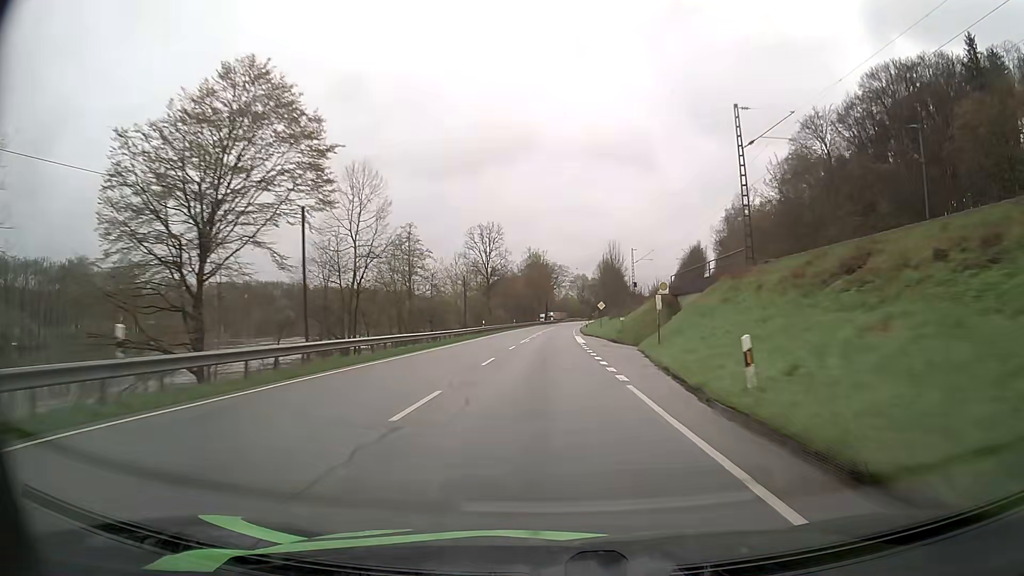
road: primary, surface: asphalt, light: Day
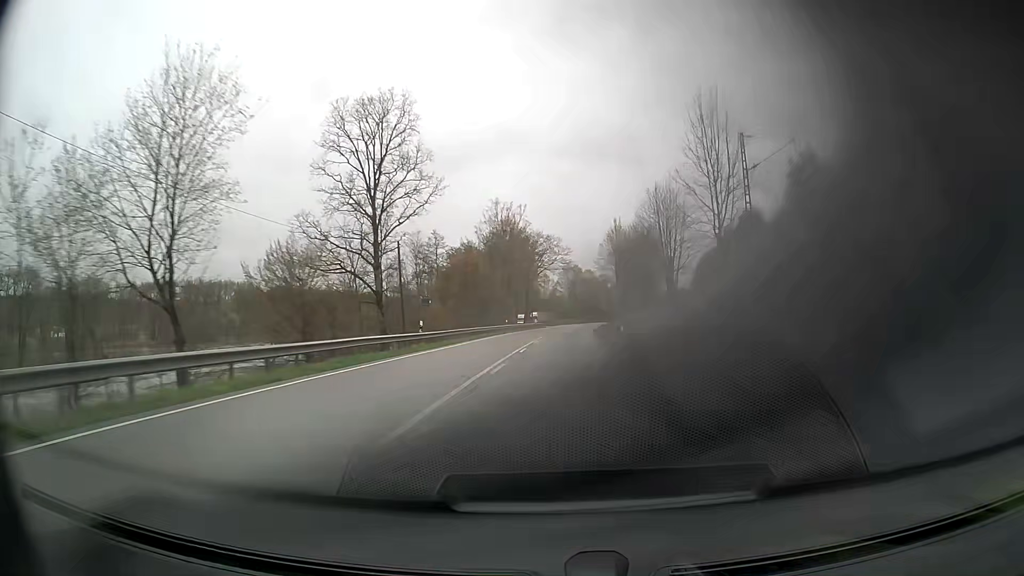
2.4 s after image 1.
(+0.6, +65.8) m; +1°
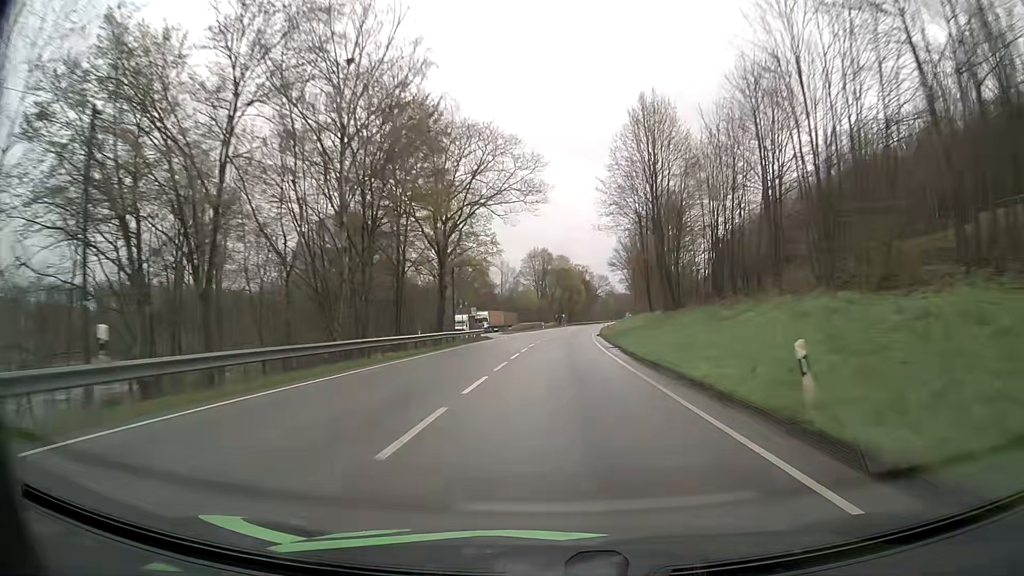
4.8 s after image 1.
(+1.6, +65.7) m; +3°
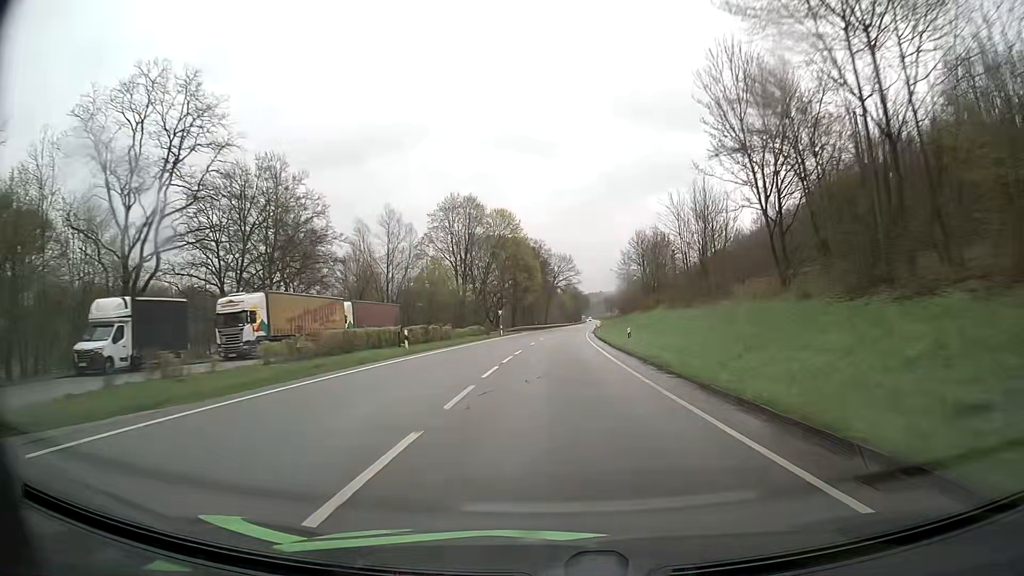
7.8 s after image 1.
(+3.1, +82.1) m; +4°
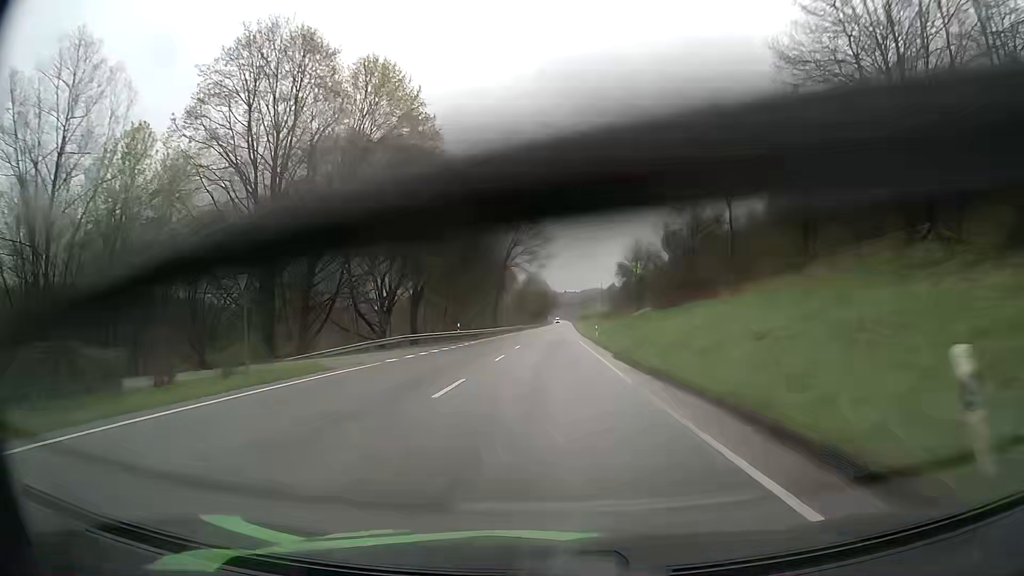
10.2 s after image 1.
(+2.1, +65.7) m; +3°
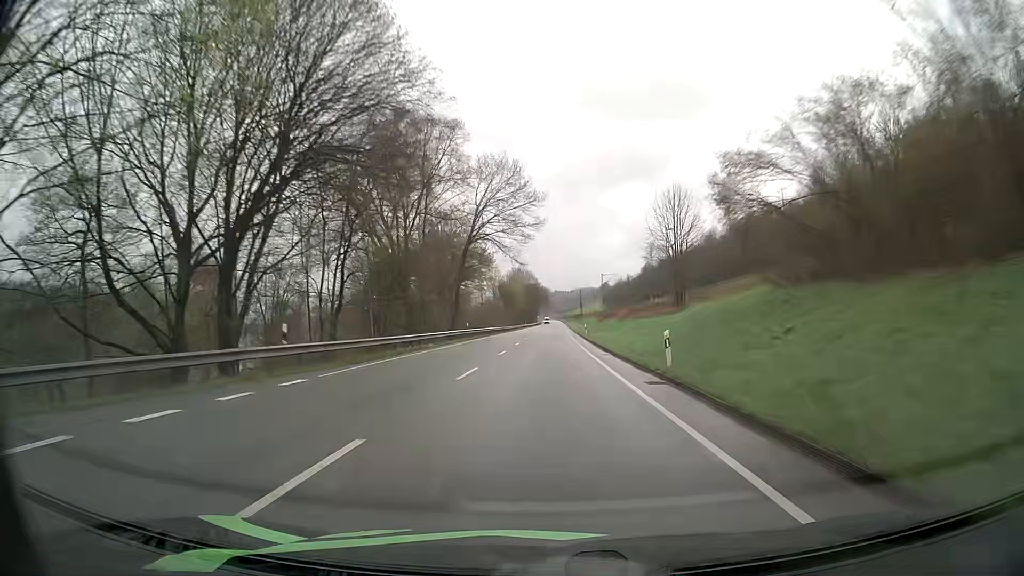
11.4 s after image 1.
(+0.3, +32.9) m; +1°
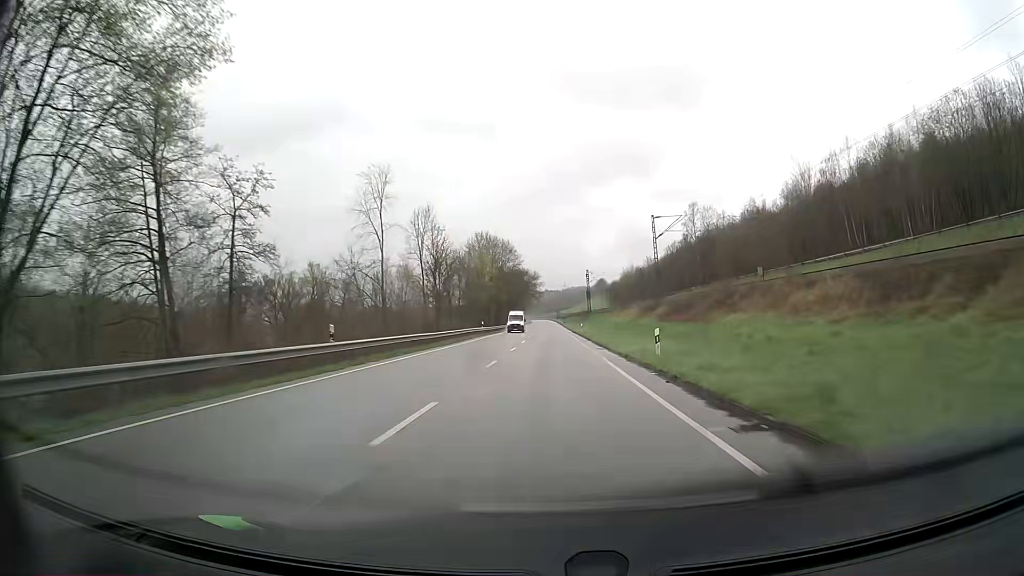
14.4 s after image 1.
(+0.3, +82.2) m; +1°
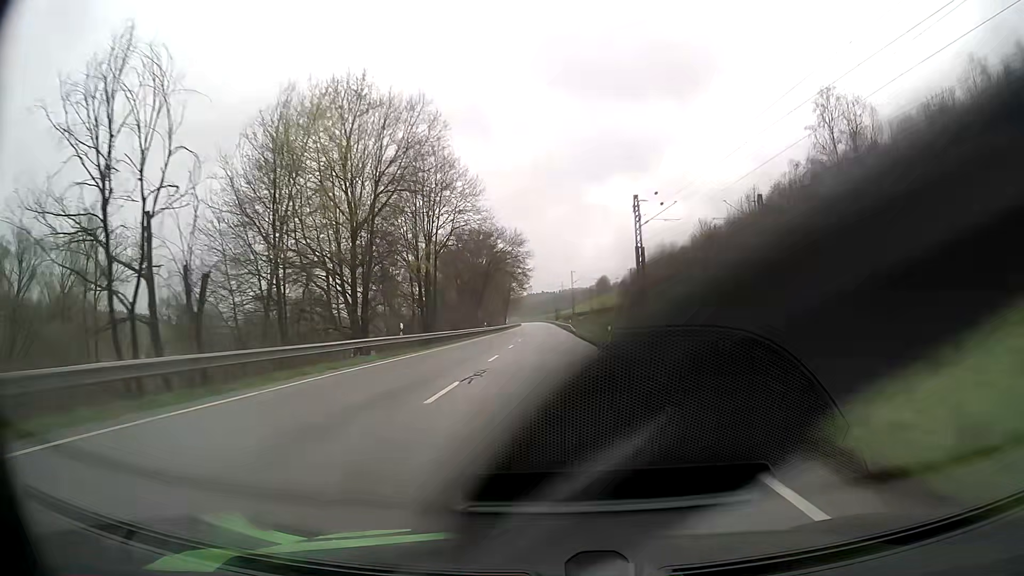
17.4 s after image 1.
(+0.4, +82.2) m; 0°
(0, +10) (0, +20) (0, +30) (0, +40) (0, +50) (0, +60) (0, +70) (0, +80) (0, +90) (-1, +100) m
